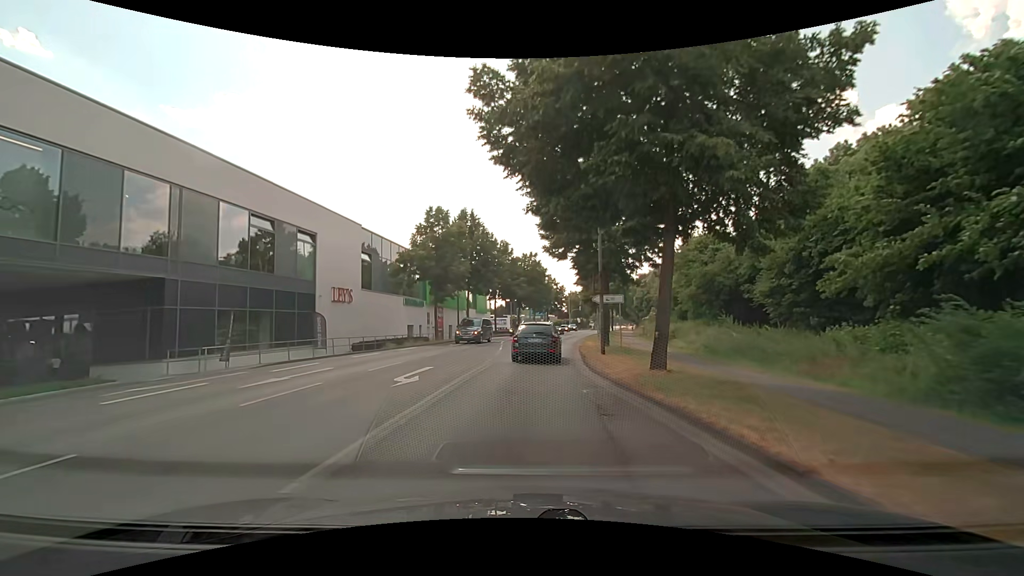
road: secondary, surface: asphalt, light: Day
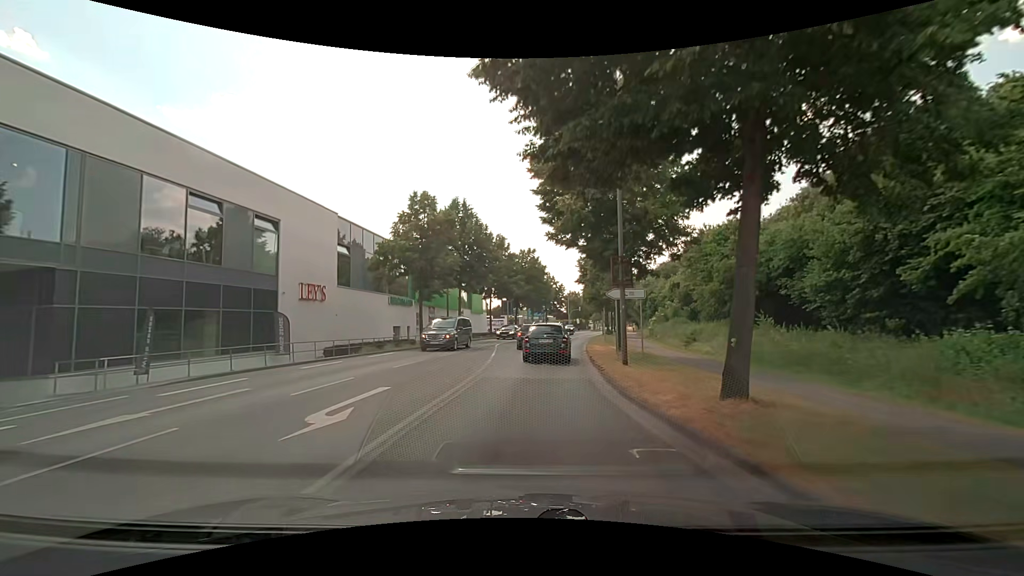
(+0.1, +4.9) m; +1°
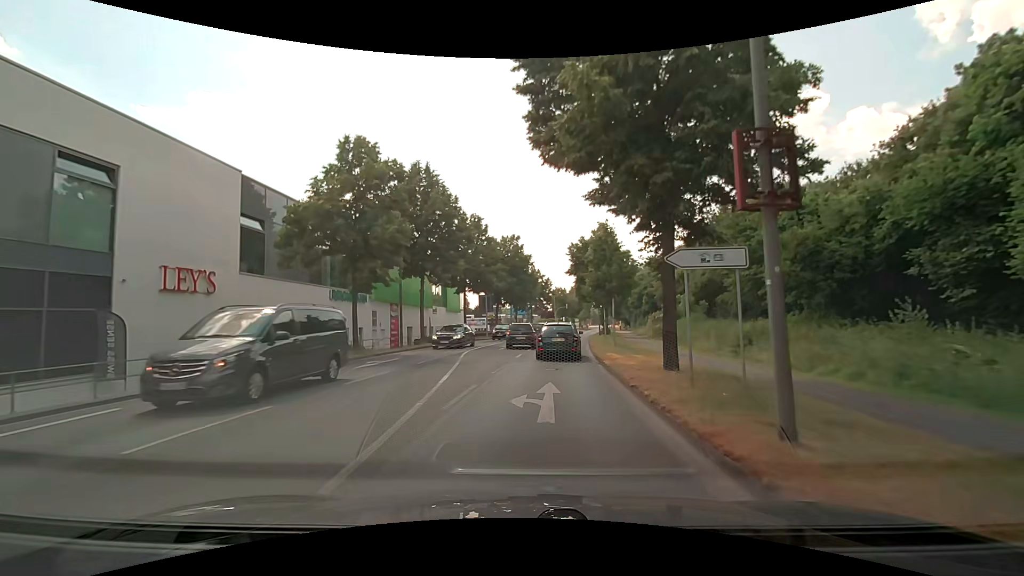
(+0.1, +10.4) m; +2°
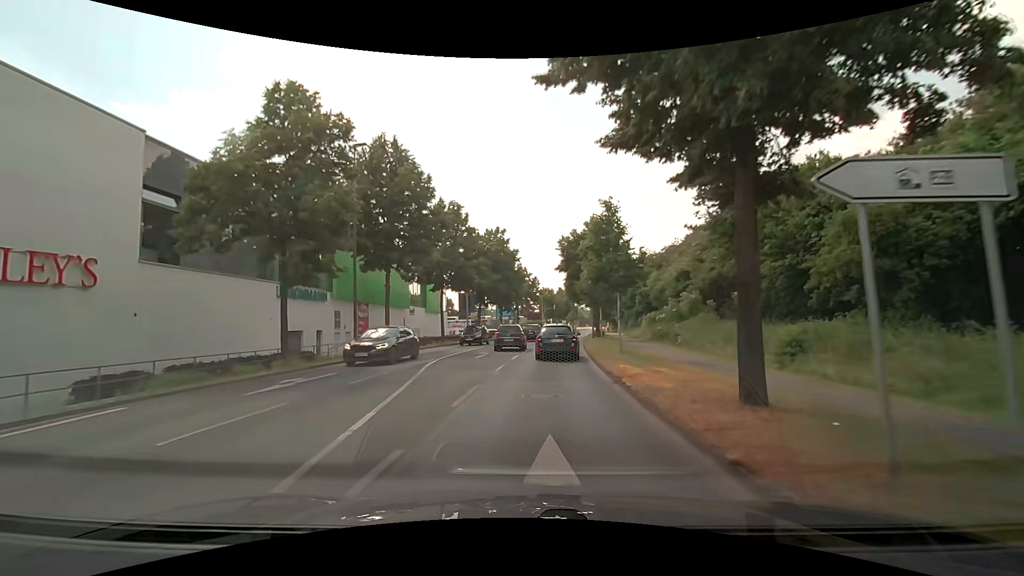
(+0.1, +5.6) m; +2°
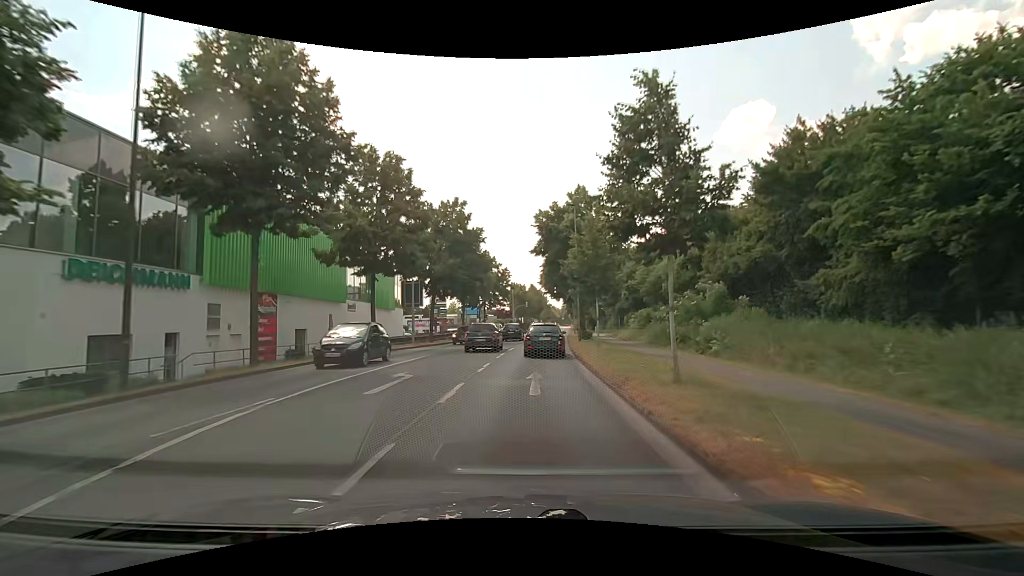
(+0.4, +12.0) m; +3°
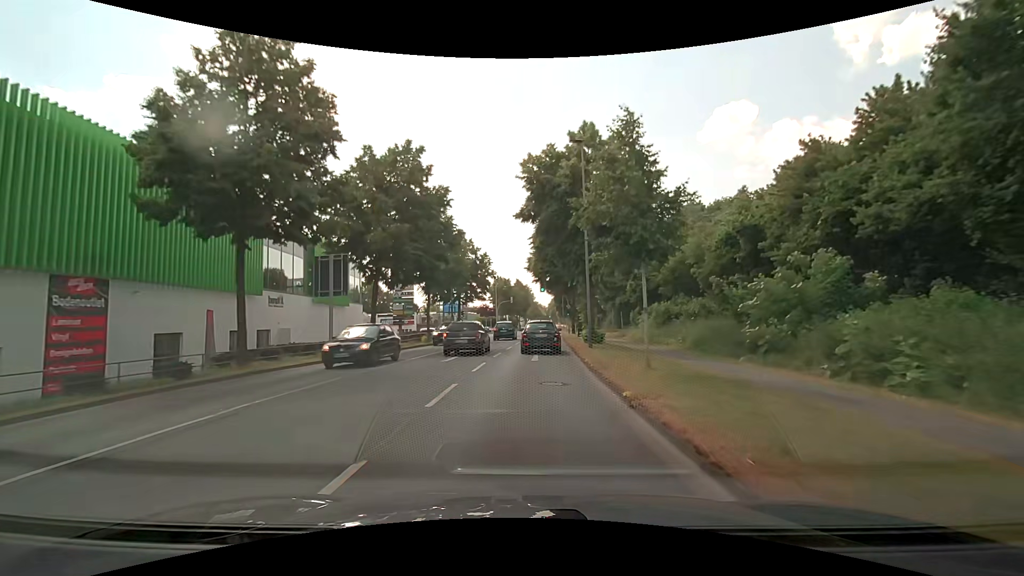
(+0.3, +12.8) m; +2°
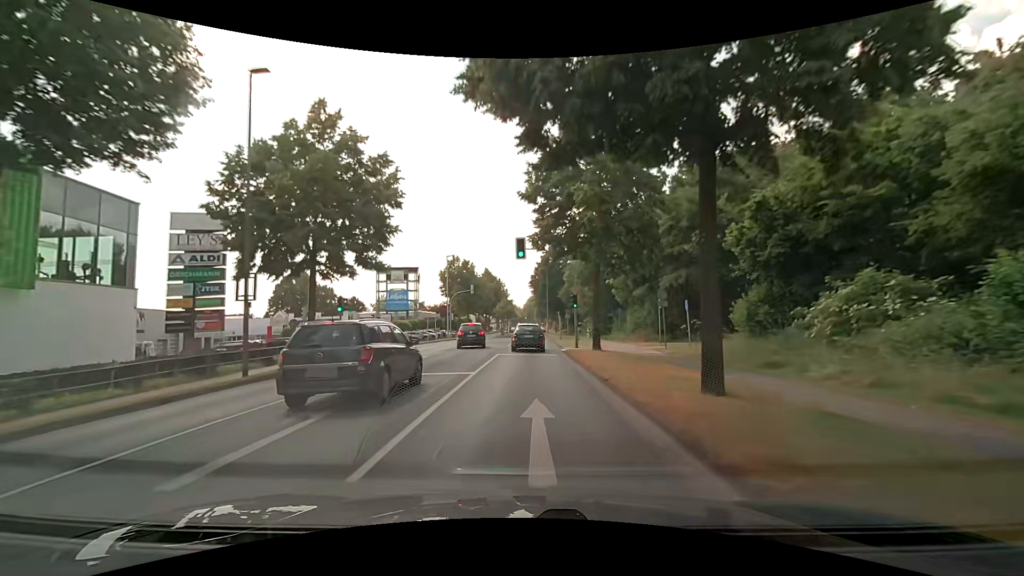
(+1.1, +33.8) m; +3°
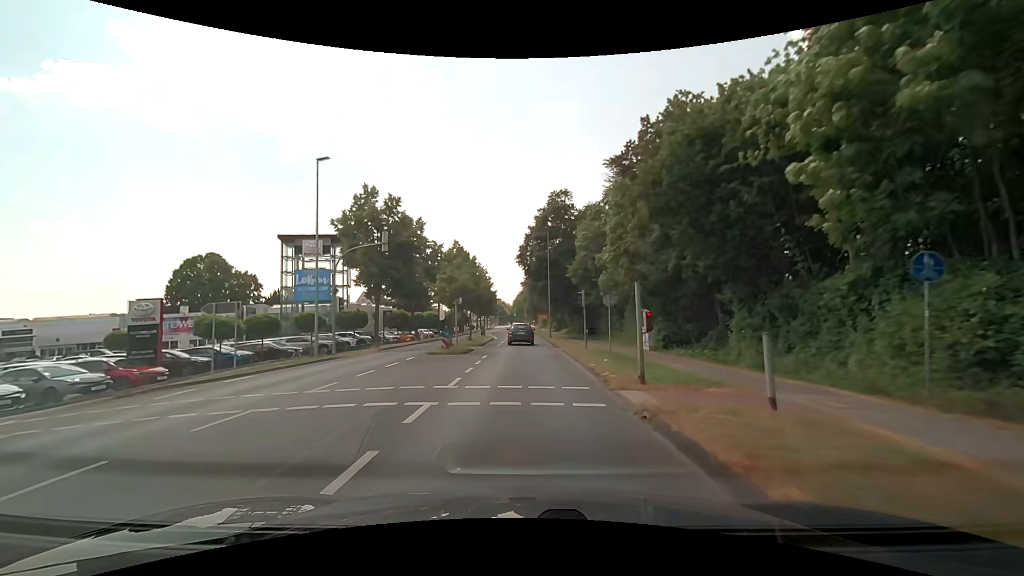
(+0.8, +35.9) m; +1°
(0, +10) (0, +20) (0, +30) (0, +40) (0, +50) (0, +60) (0, +70) (0, +80) (0, +90) (0, +100) m
